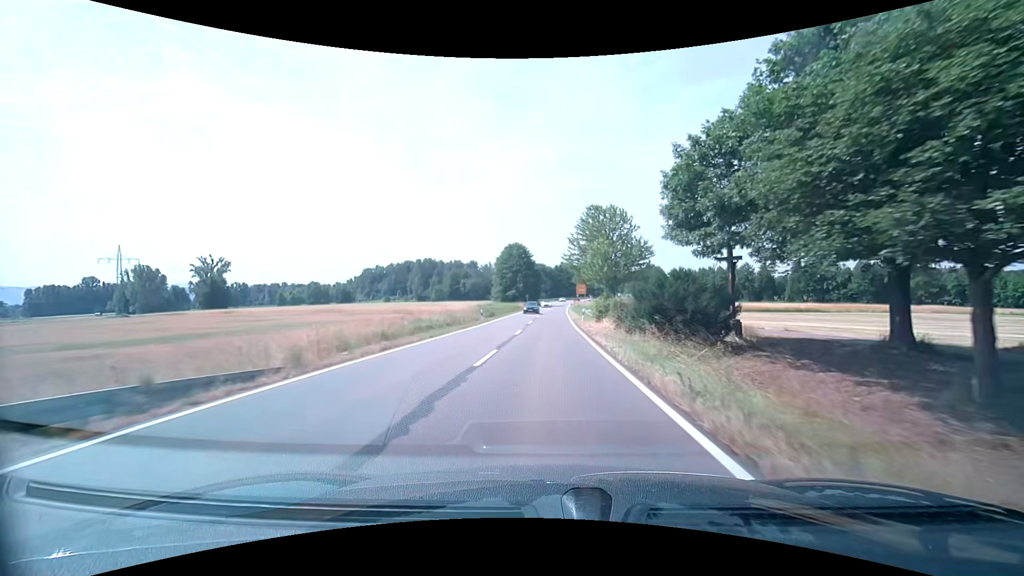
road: secondary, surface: asphalt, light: Day
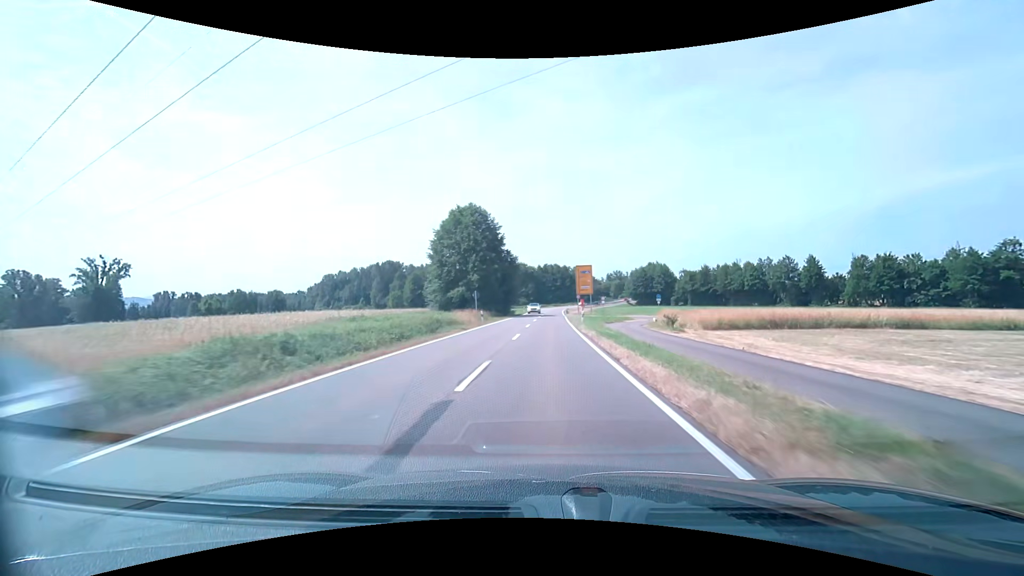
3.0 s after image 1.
(+0.9, +51.8) m; +2°
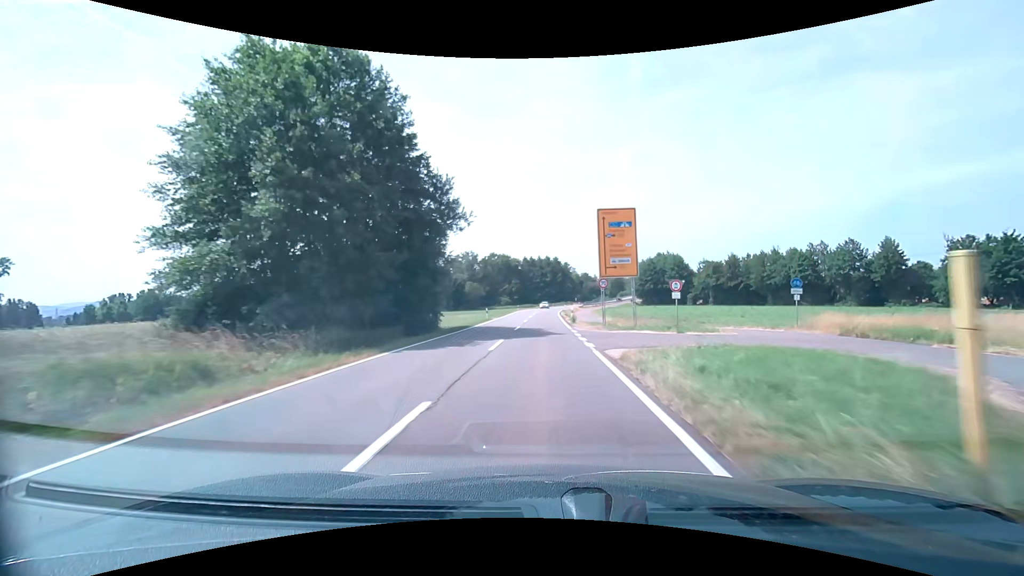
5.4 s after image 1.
(+0.6, +41.6) m; +1°
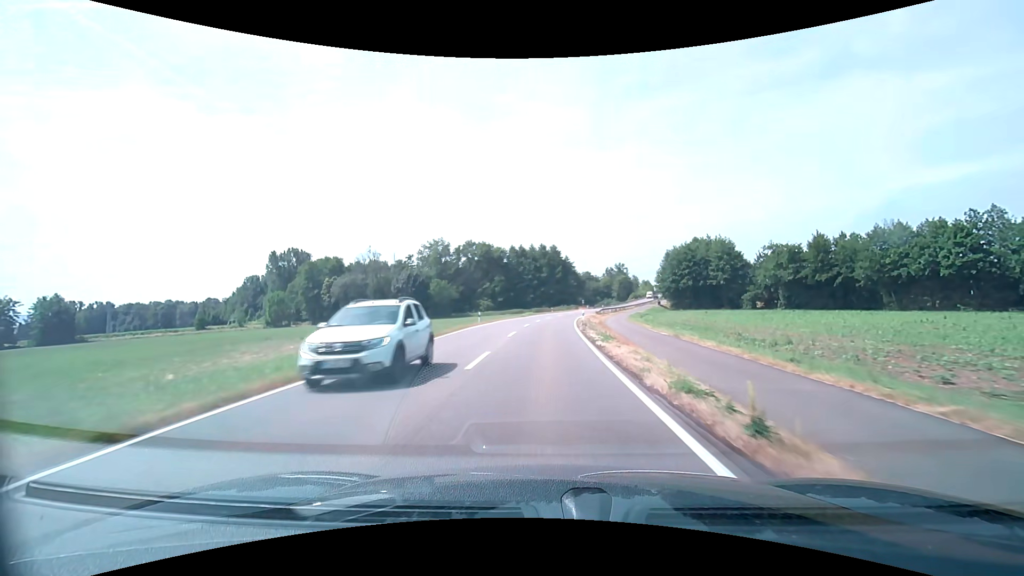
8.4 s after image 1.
(+0.1, +51.9) m; 0°
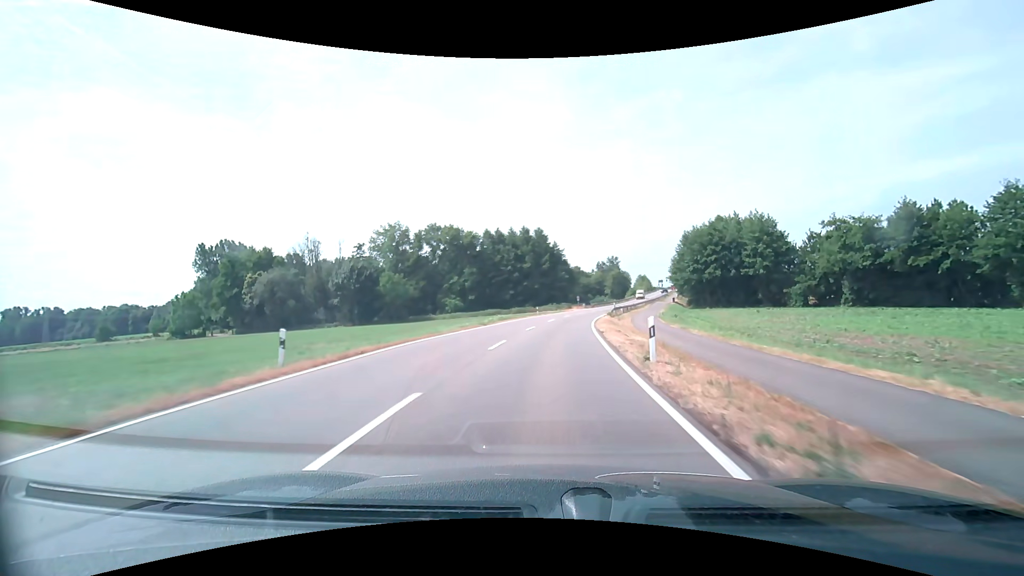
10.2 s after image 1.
(+0.5, +30.9) m; +2°
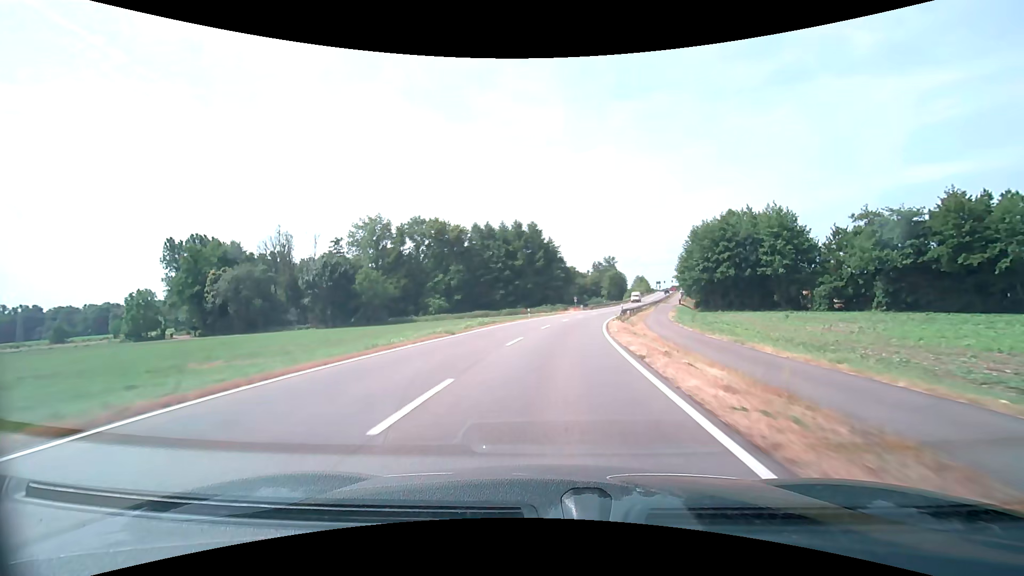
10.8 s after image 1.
(+0.1, +10.3) m; +1°
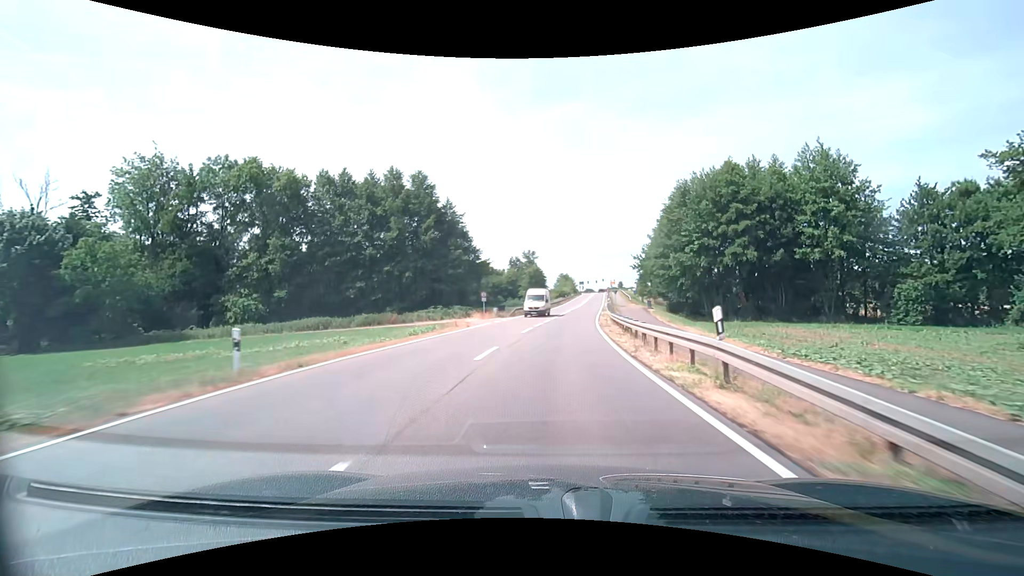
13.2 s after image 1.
(+2.7, +40.8) m; +10°
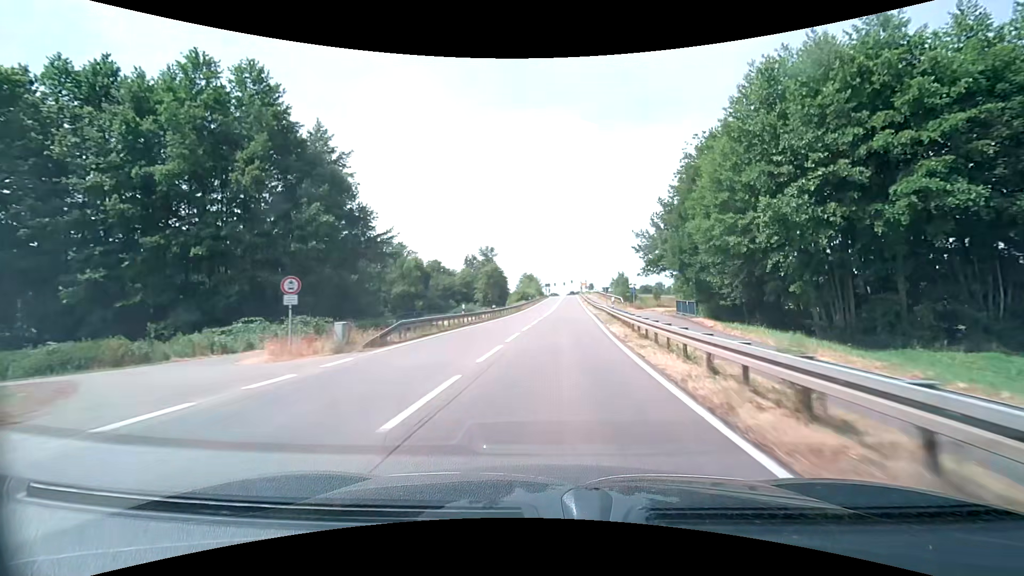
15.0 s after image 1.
(+1.3, +30.5) m; +4°
(0, +10) (+1, +20) (+1, +30) (+2, +40) (+2, +50) (+3, +60) (+3, +70) (+4, +80) (+4, +90) (+5, +100) m
